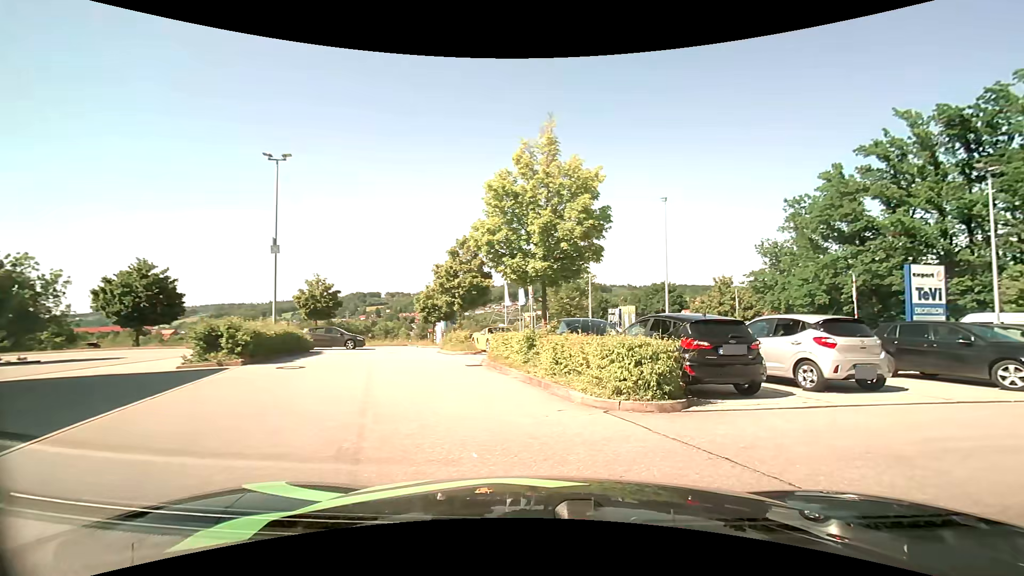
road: service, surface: asphalt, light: Day
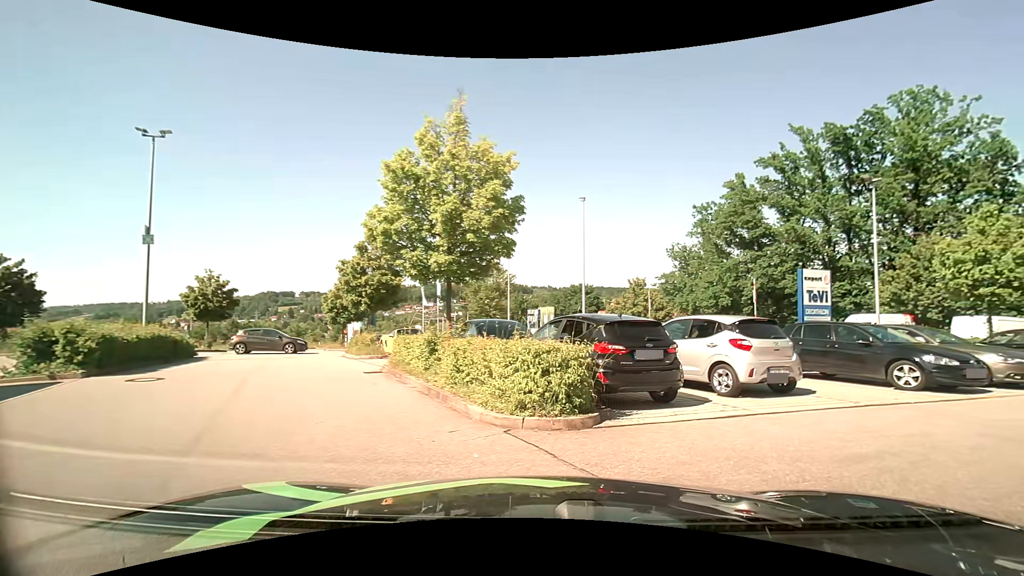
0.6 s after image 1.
(+0.1, +1.3) m; +7°
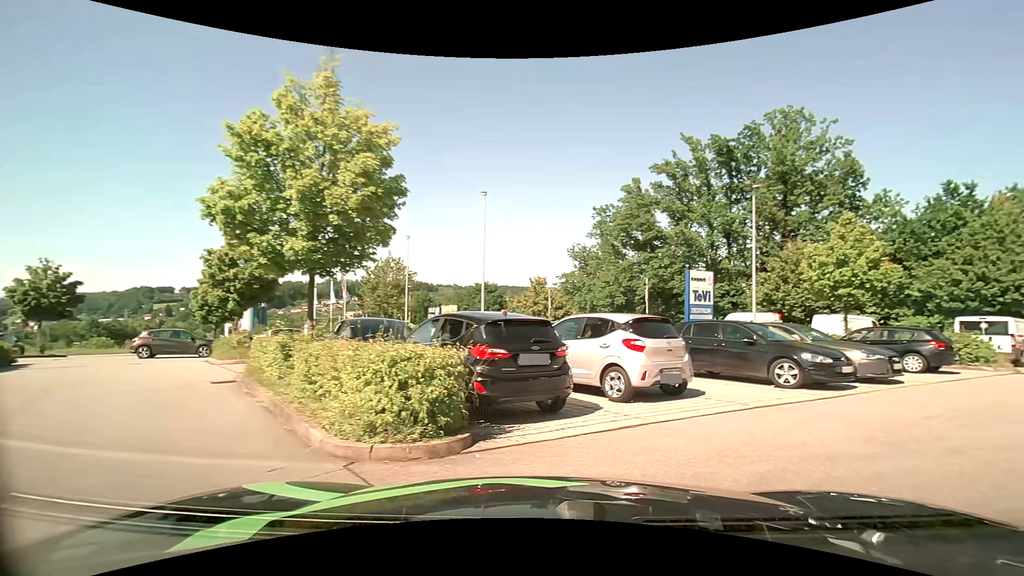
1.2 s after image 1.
(+0.1, +1.3) m; +12°
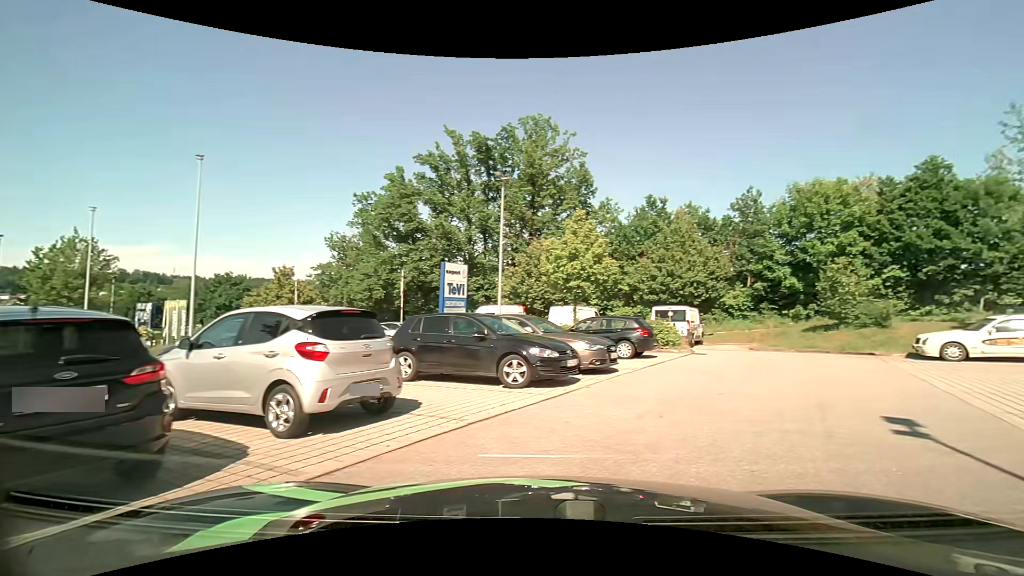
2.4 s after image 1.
(+0.6, +2.6) m; +26°
